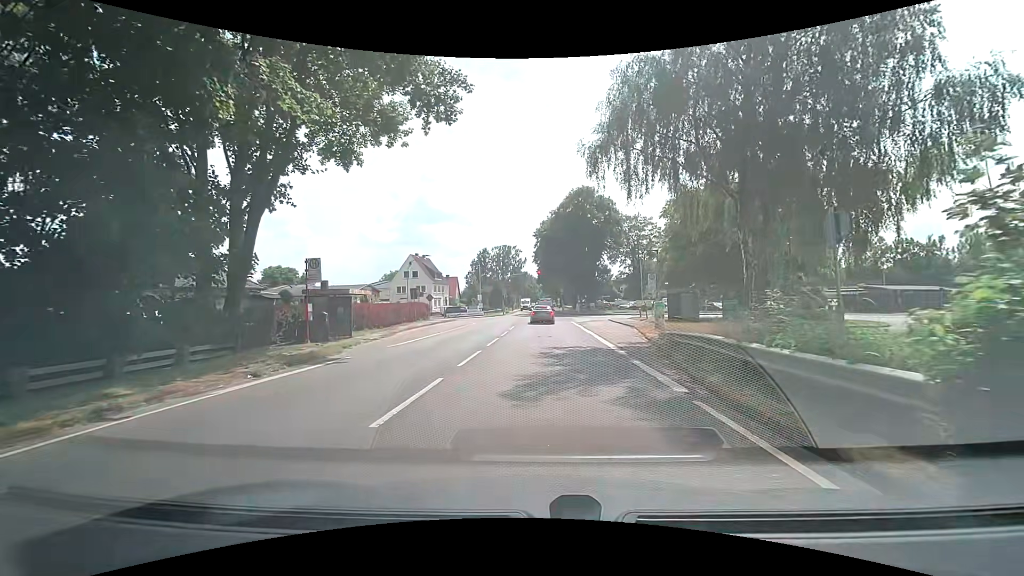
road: secondary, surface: asphalt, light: Day
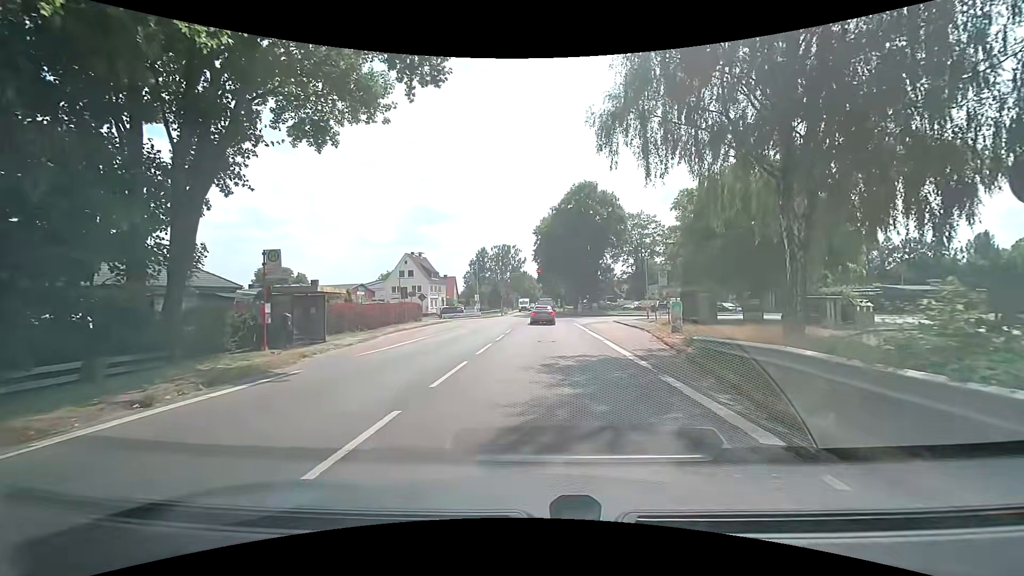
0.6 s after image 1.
(0.0, +3.1) m; -1°
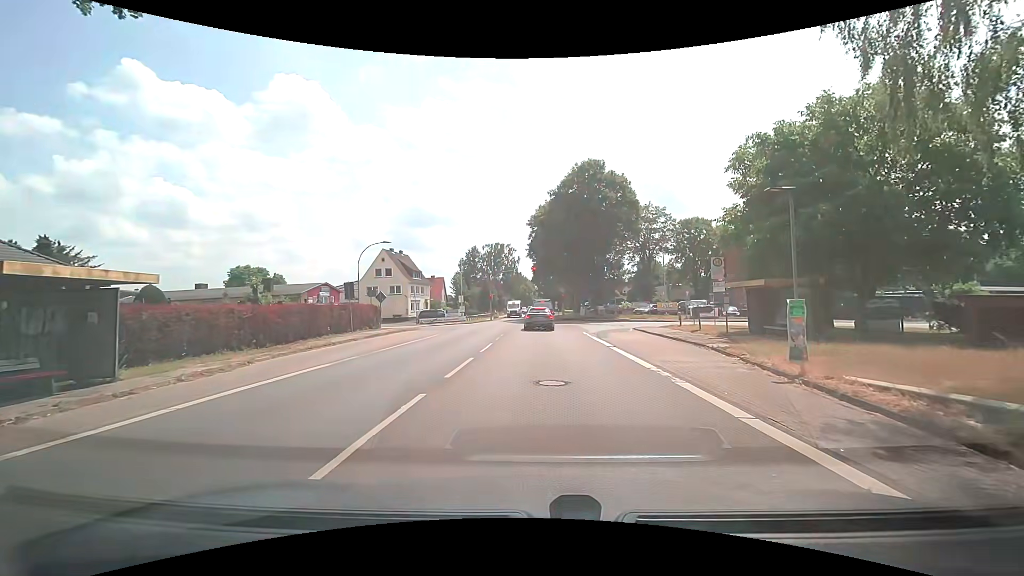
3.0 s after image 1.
(+0.1, +10.6) m; +1°
(0, +10) (0, +20) (0, +30) (+1, +40) (+1, +50) (+1, +60) (+1, +70) (+1, +80) (+2, +90) (+2, +100) m
